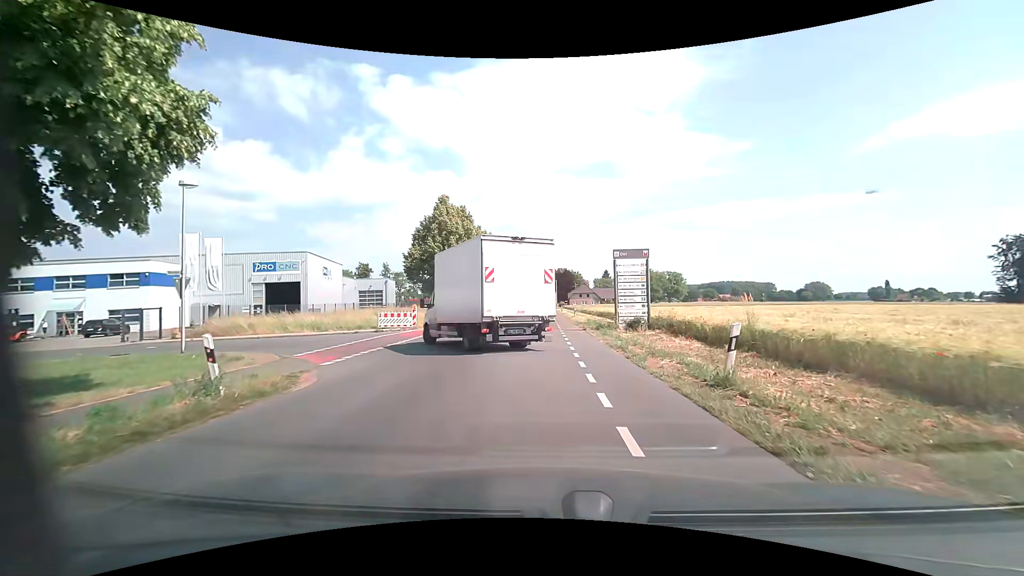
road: unclassified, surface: asphalt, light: Day
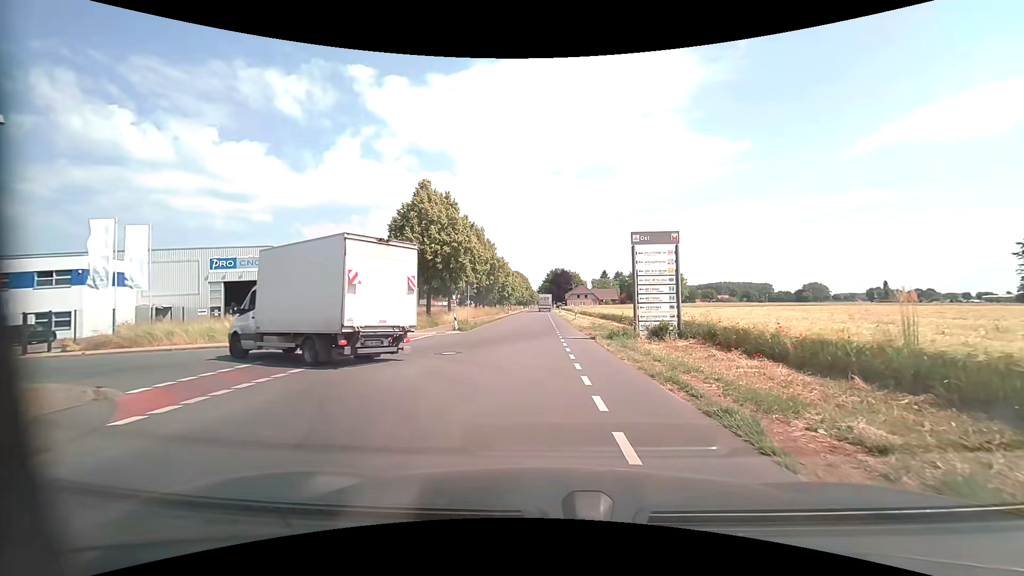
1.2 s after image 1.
(0.0, +6.4) m; 0°
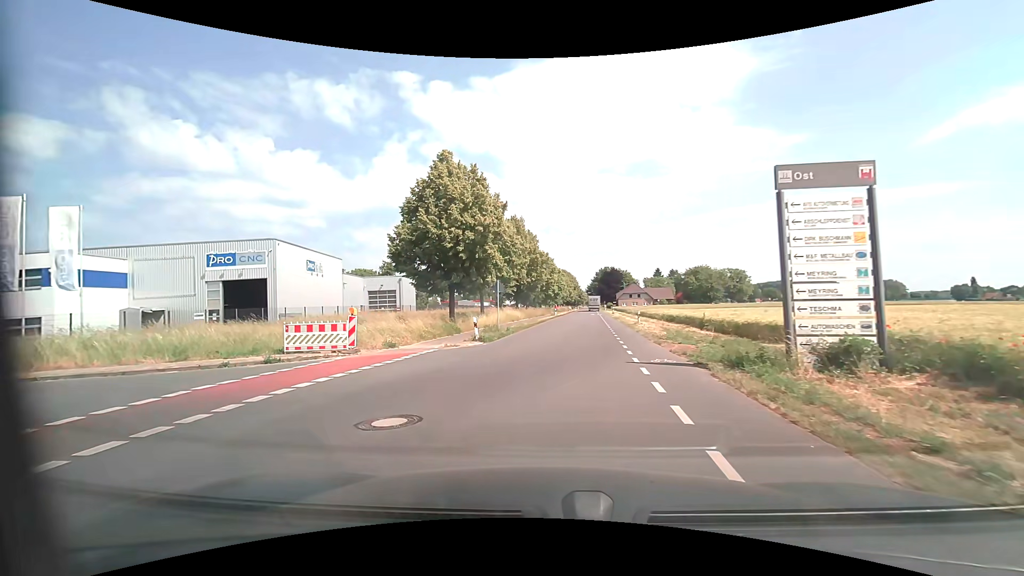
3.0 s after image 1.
(-0.3, +8.9) m; -6°
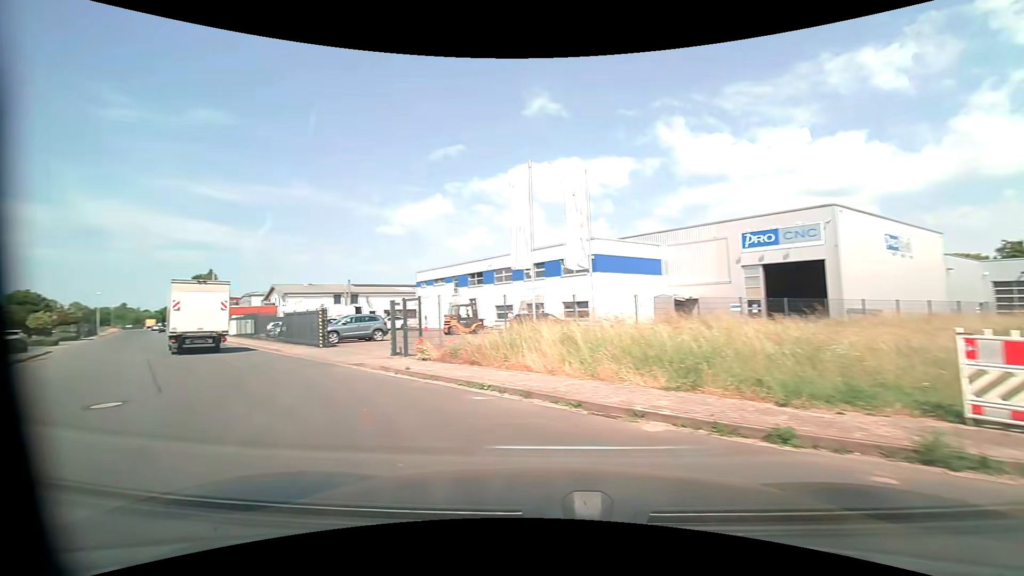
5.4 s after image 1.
(-5.0, +10.2) m; -58°
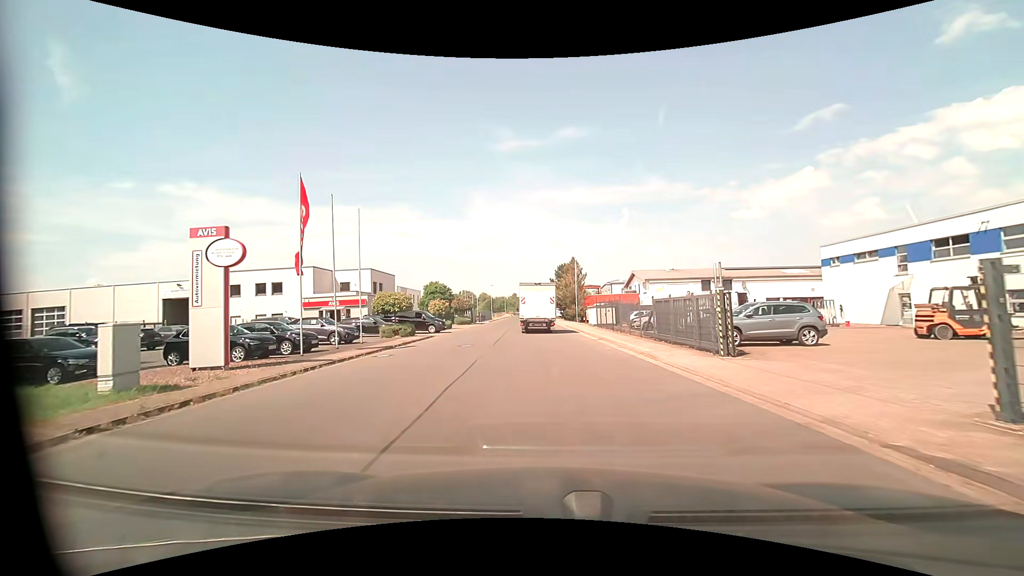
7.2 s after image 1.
(-4.2, +9.6) m; -38°
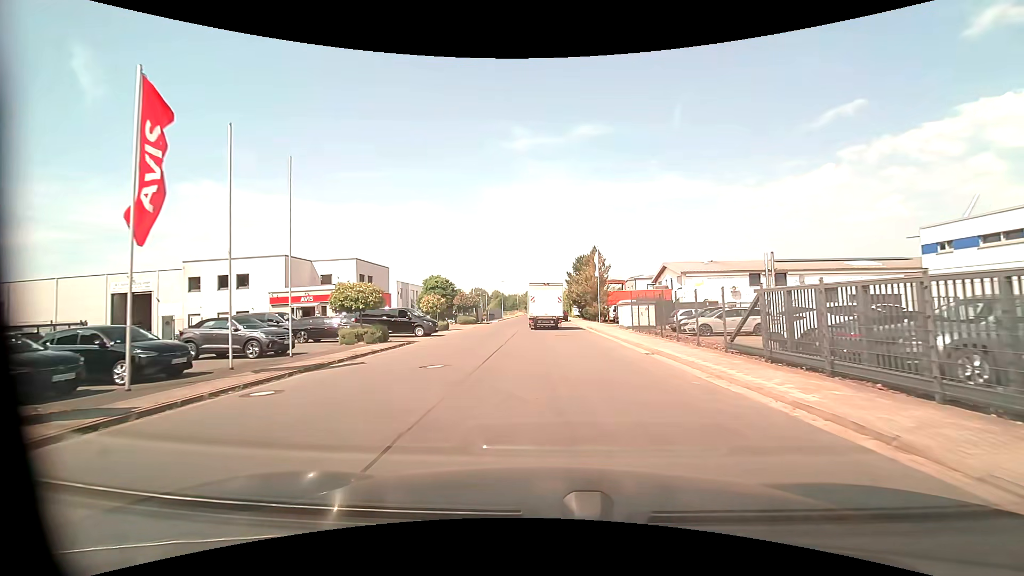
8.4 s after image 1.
(-0.2, +9.3) m; -1°
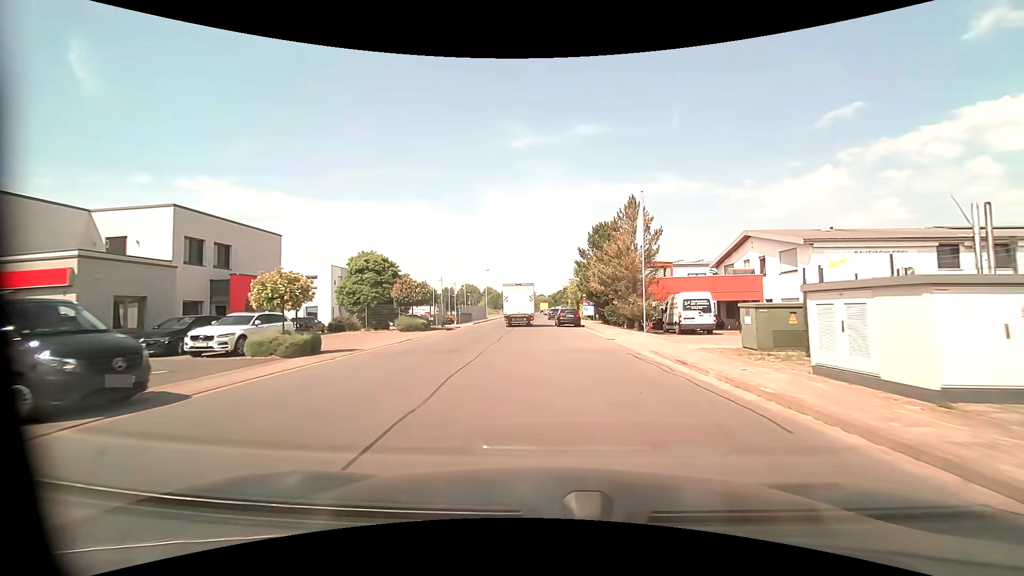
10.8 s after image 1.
(-0.2, +24.5) m; 0°
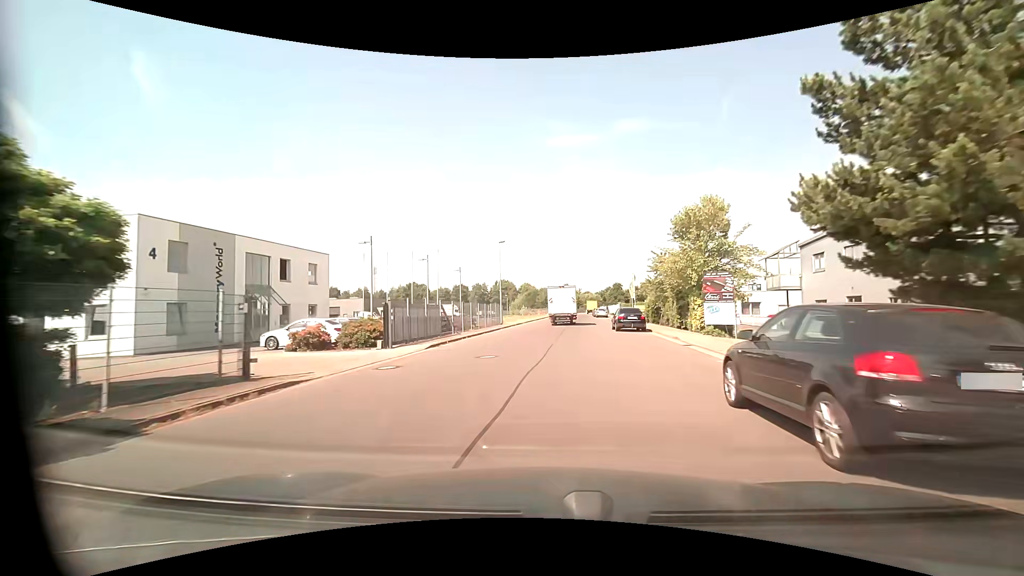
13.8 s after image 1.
(-1.0, +32.7) m; -5°
(0, +10) (0, +20) (+1, +30) (+1, +40) (+2, +50) (+2, +60) (+3, +70) (+4, +80) (+4, +90) (+5, +100) m
